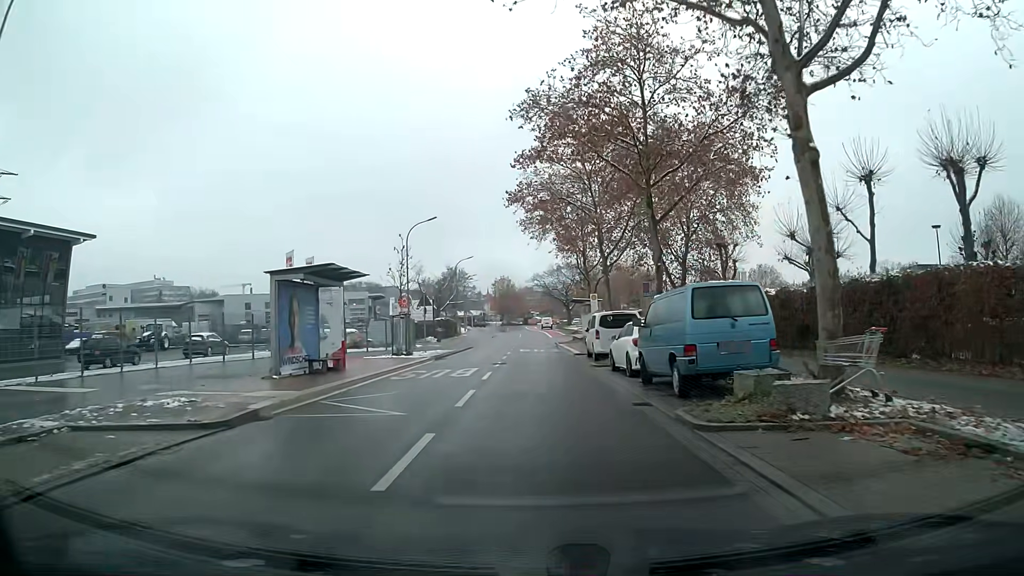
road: unclassified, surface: asphalt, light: Day
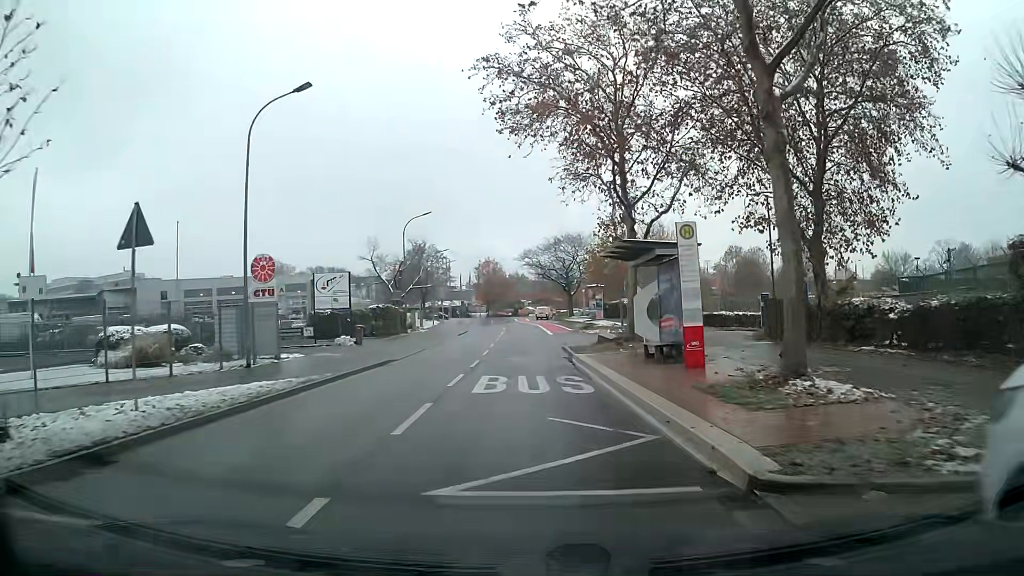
(+0.3, +27.6) m; 0°
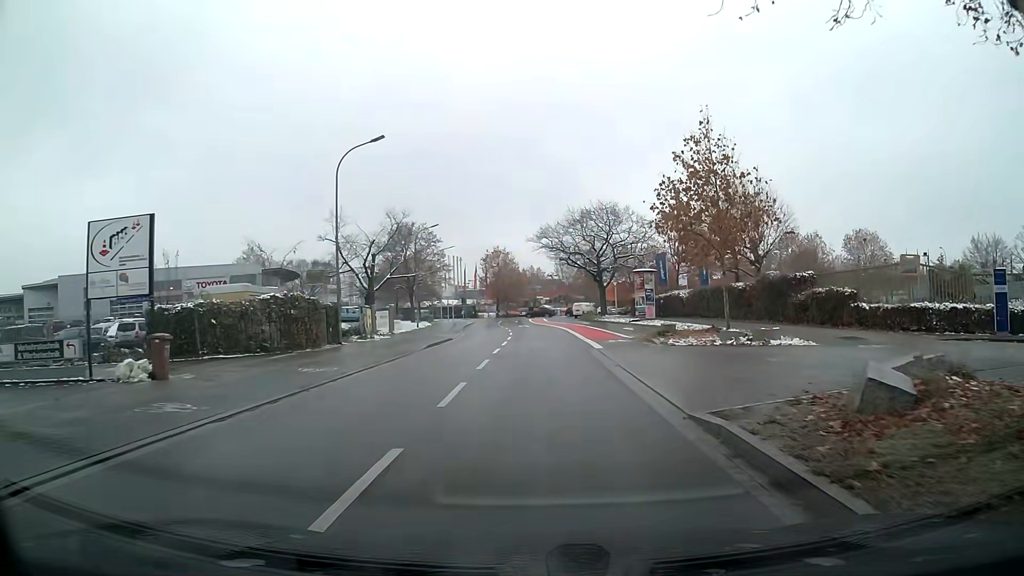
(-0.3, +22.5) m; -1°
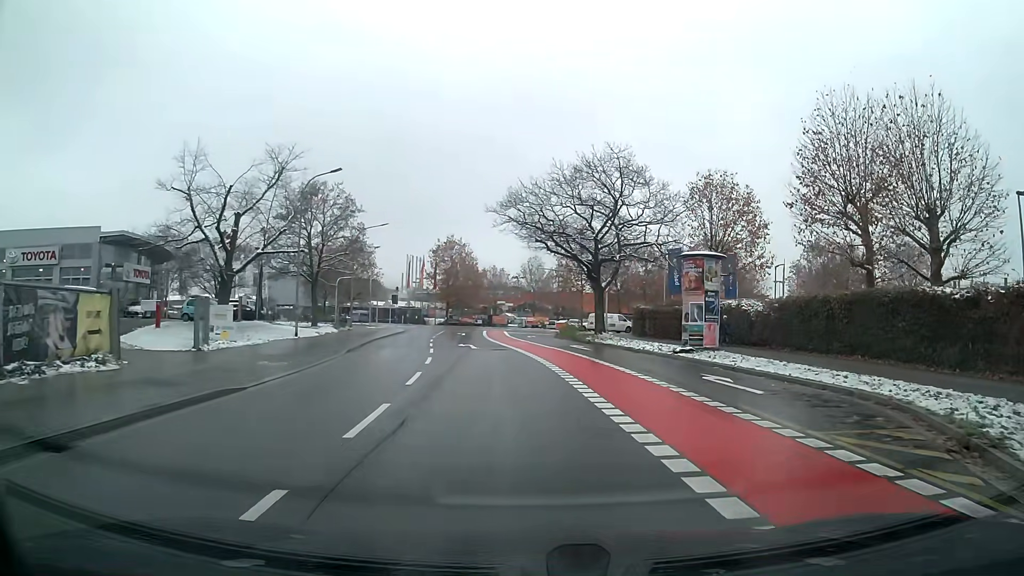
(+0.5, +24.7) m; +4°
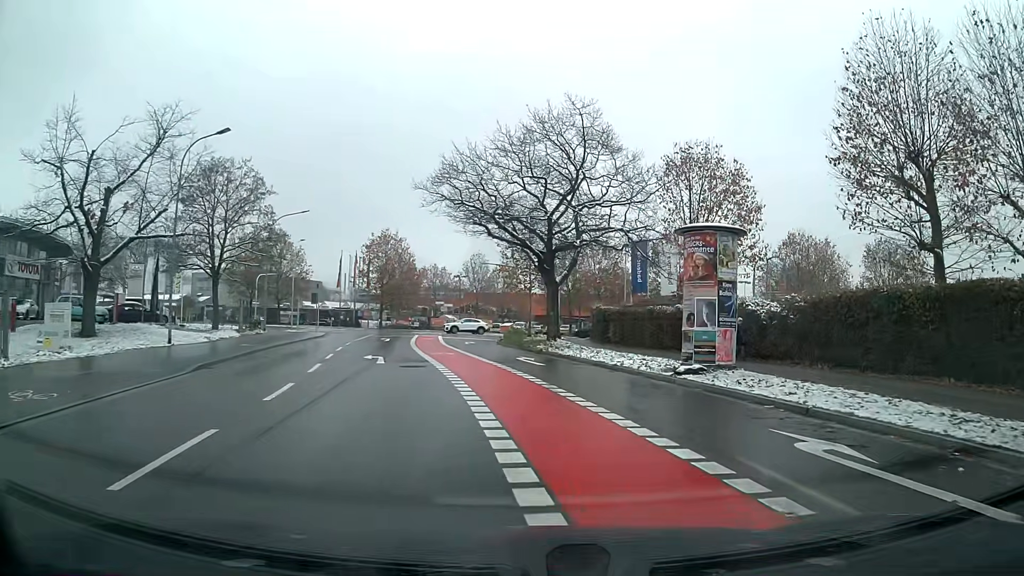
(+0.3, +8.7) m; +4°
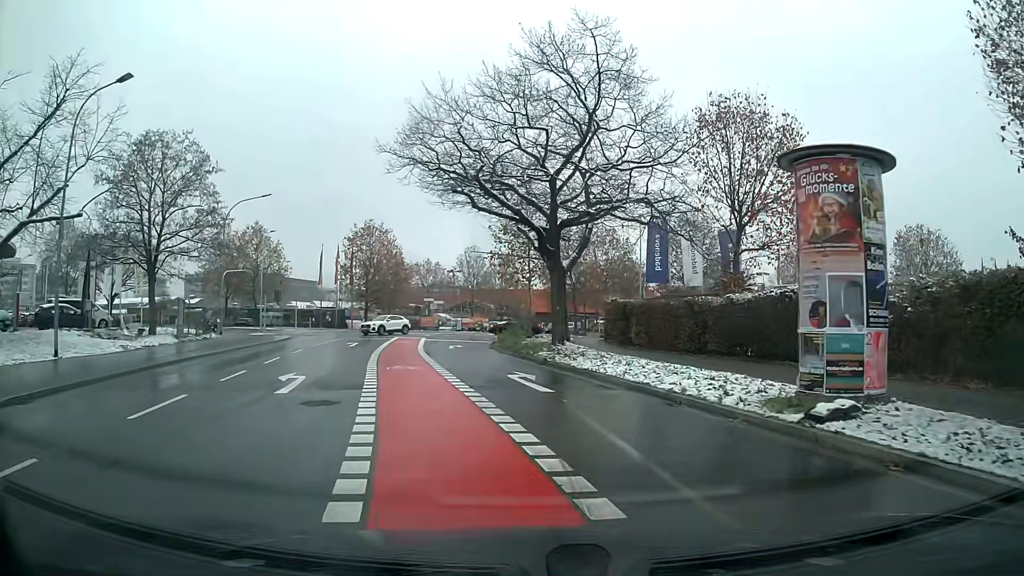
(0.0, +8.2) m; -1°
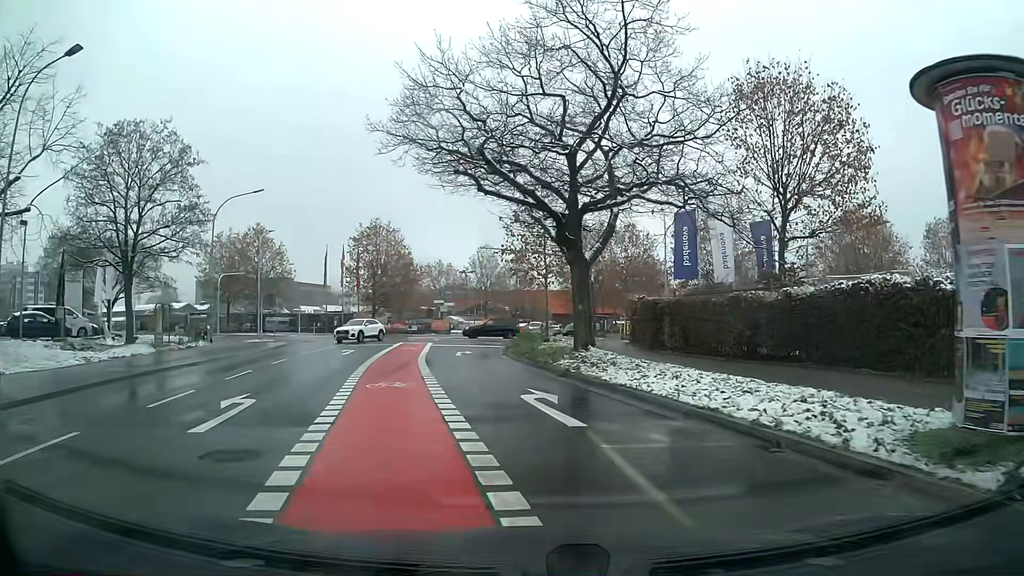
(0.0, +3.9) m; -1°
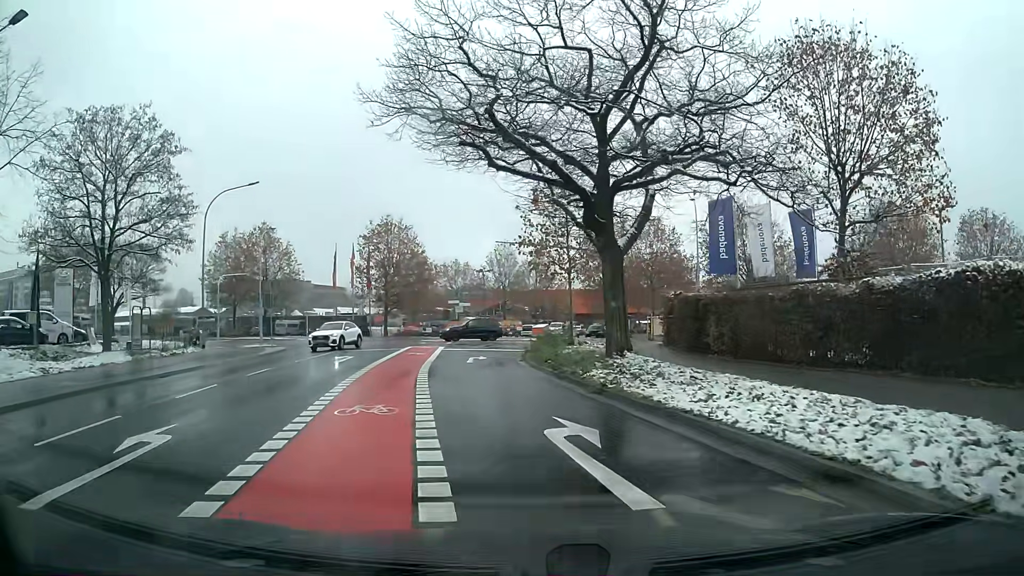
(-0.1, +3.8) m; -2°
(0, +10) (-1, +20) (-2, +30) (0, +40) (+8, +45) (+18, +45) (+28, +43) (+37, +41) (+47, +39) (+57, +38) m
